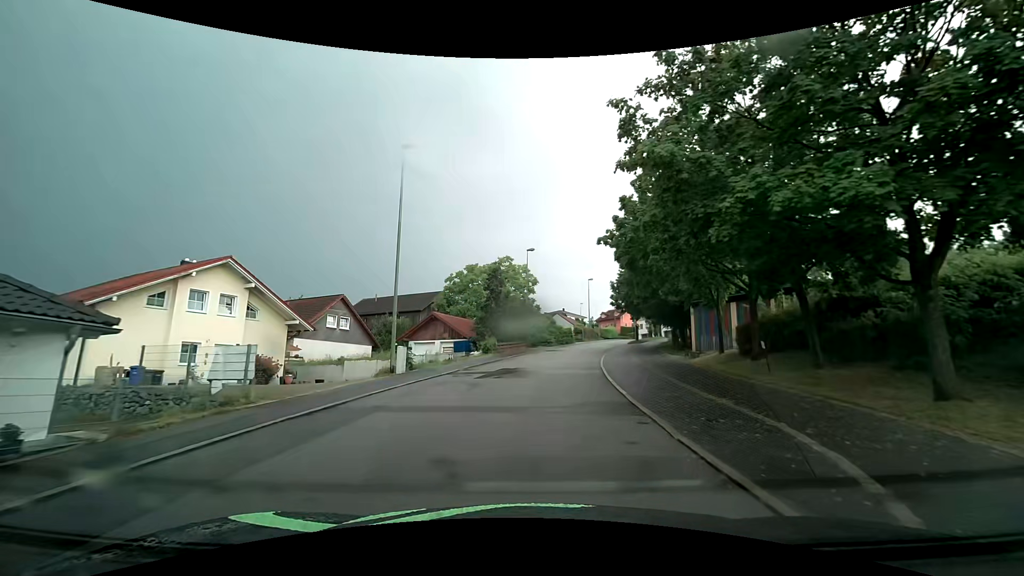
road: residential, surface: asphalt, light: Day
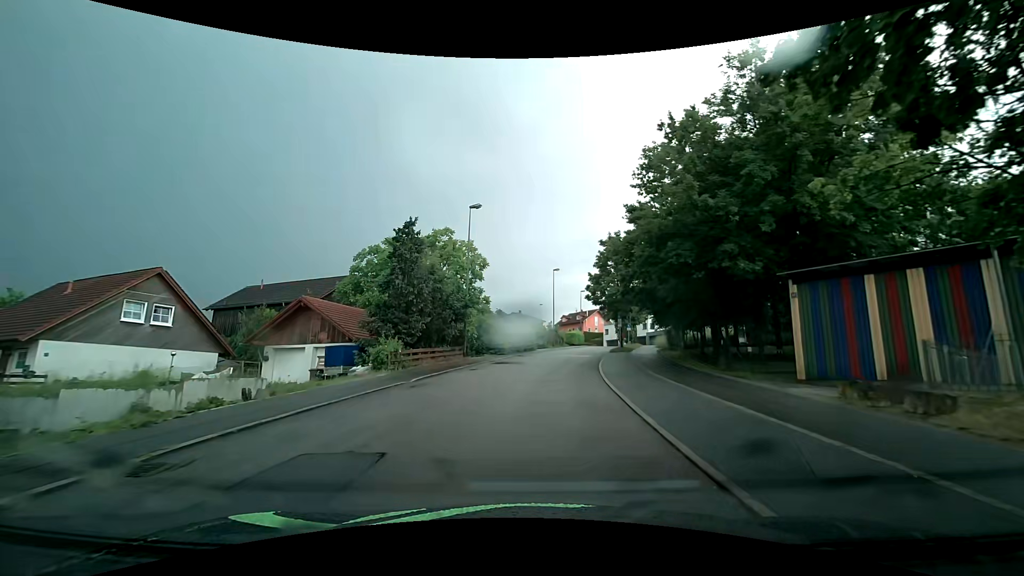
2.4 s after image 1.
(+0.7, +17.8) m; +5°
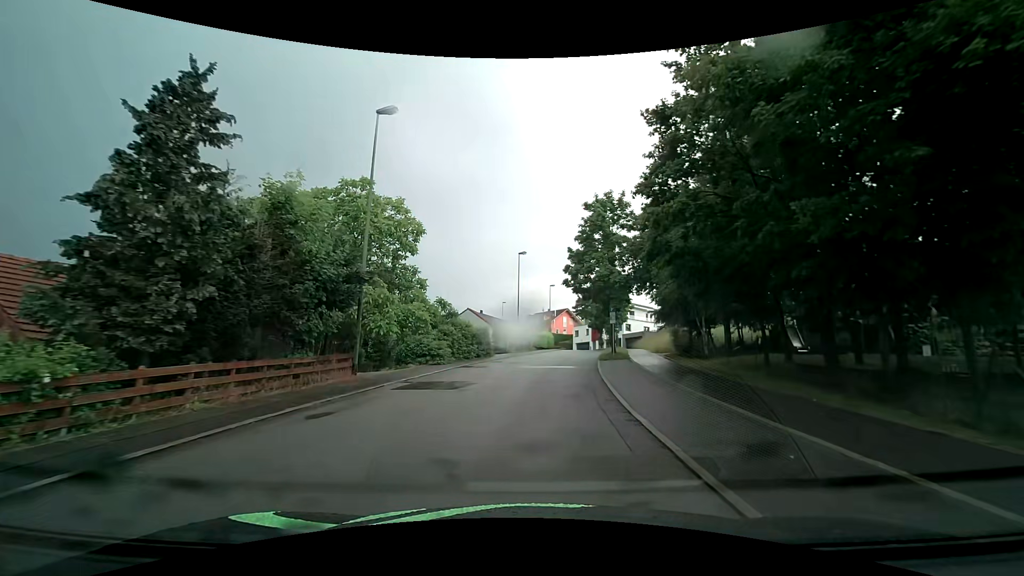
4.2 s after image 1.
(+0.4, +13.8) m; +4°
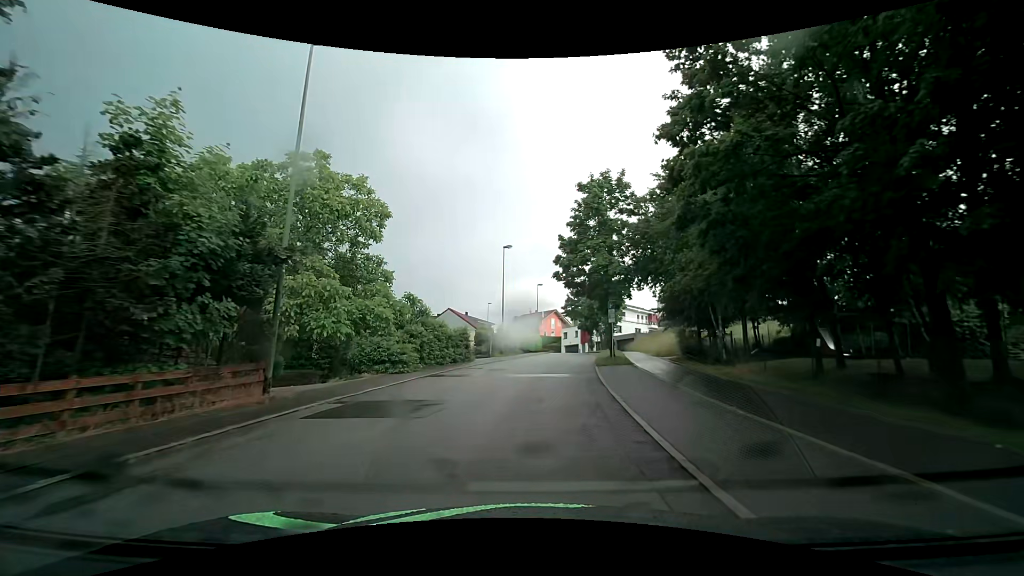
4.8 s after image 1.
(+0.1, +4.6) m; +2°
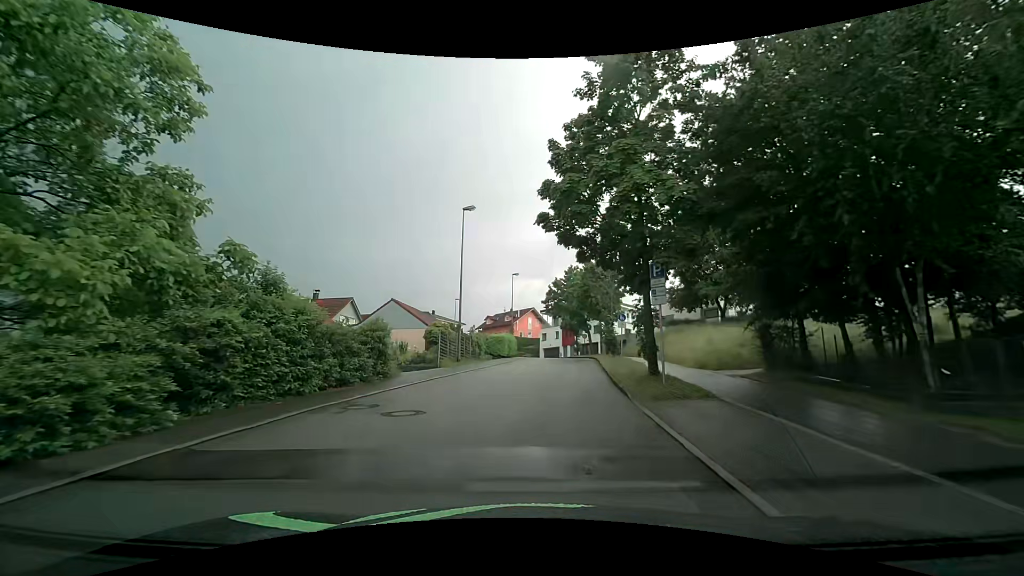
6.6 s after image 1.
(+0.1, +13.7) m; +2°
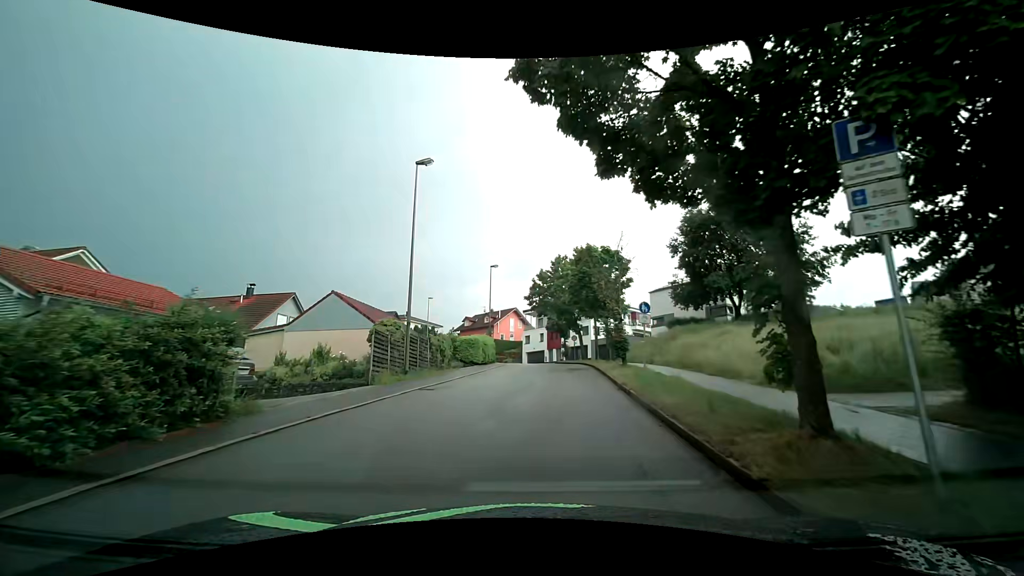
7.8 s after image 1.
(+0.1, +8.7) m; +3°
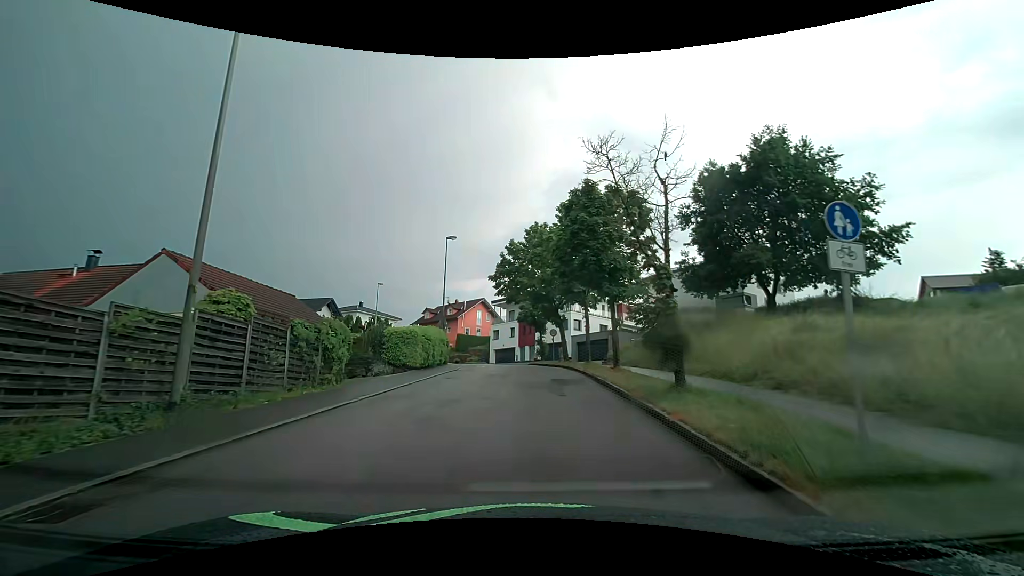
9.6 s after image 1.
(+0.1, +12.1) m; +3°
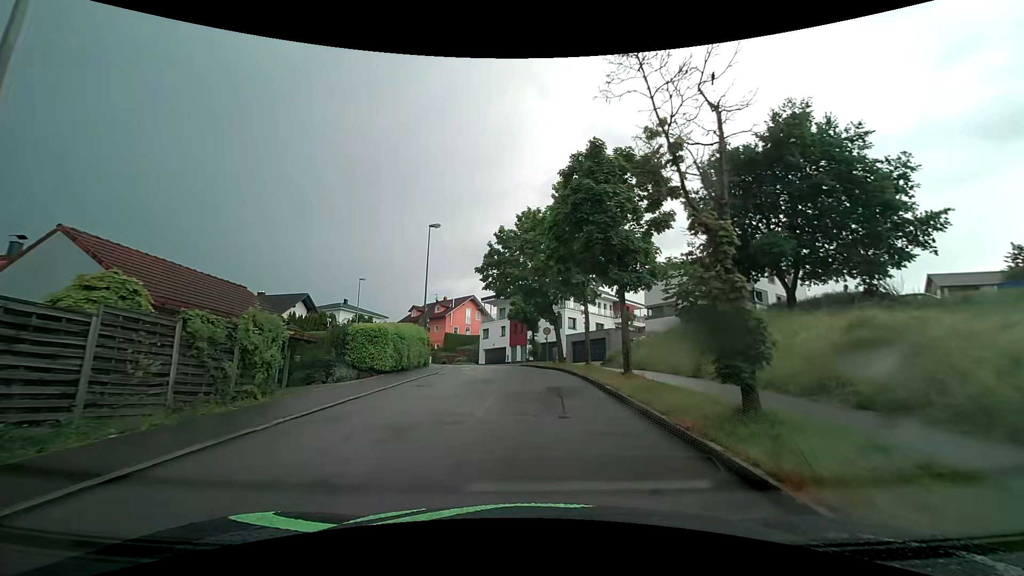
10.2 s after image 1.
(0.0, +3.8) m; 0°
(0, +10) (0, +20) (0, +30) (-2, +40) (-5, +49) (-10, +58) (-16, +65) (-24, +71) (-33, +76) (-43, +80) m
